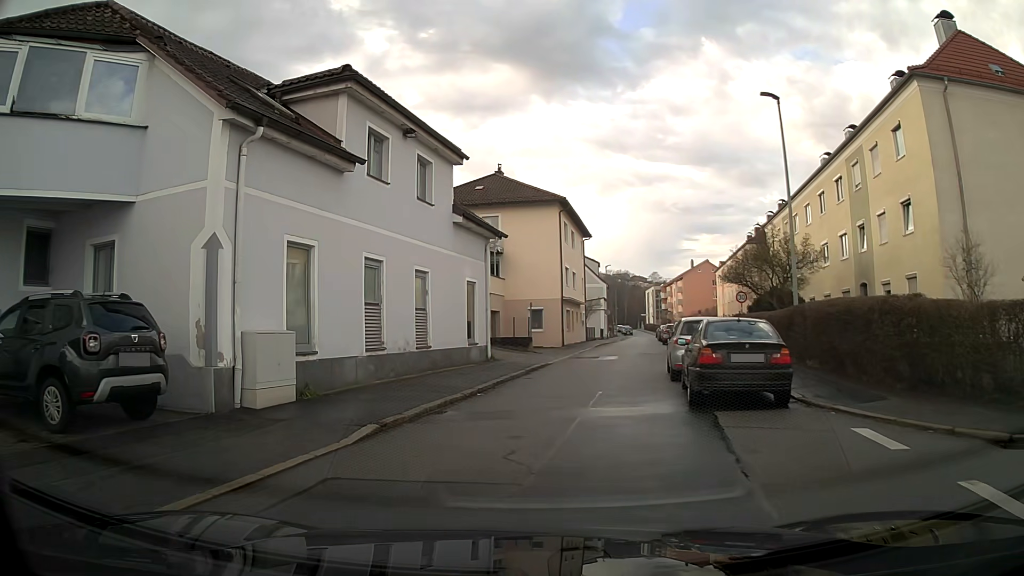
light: Day
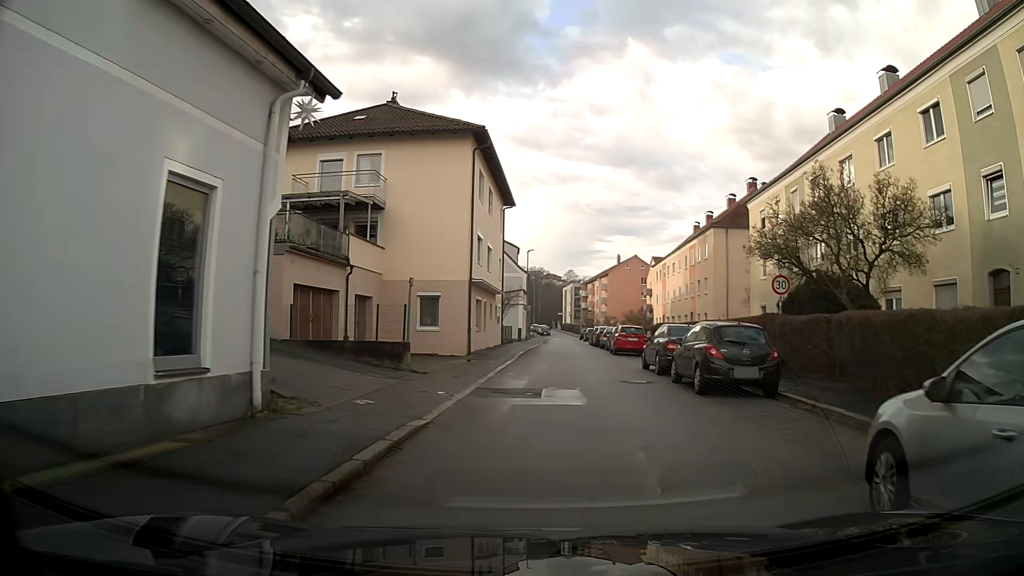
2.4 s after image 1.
(+0.7, +14.5) m; +8°
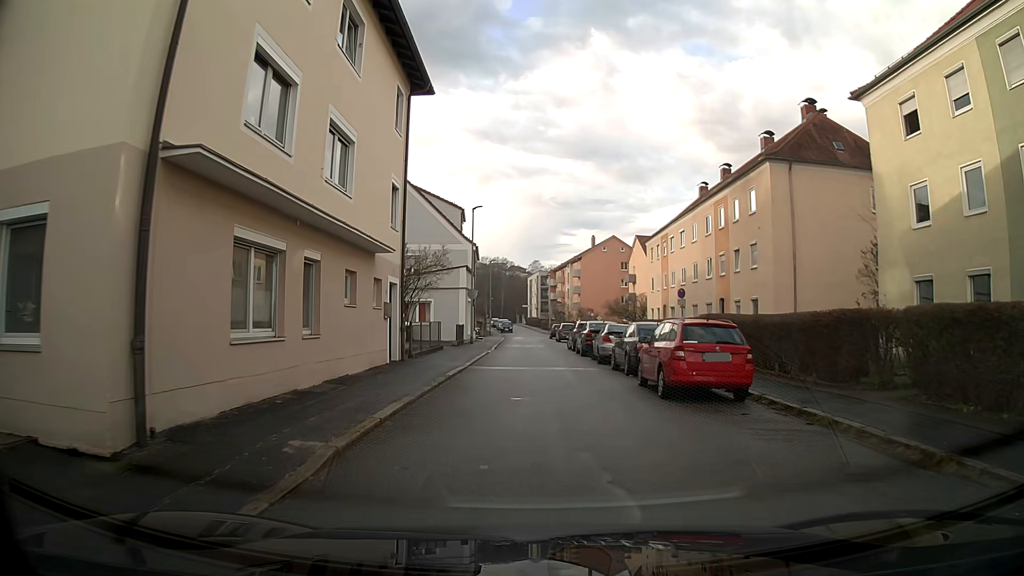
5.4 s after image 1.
(+0.7, +20.7) m; +2°
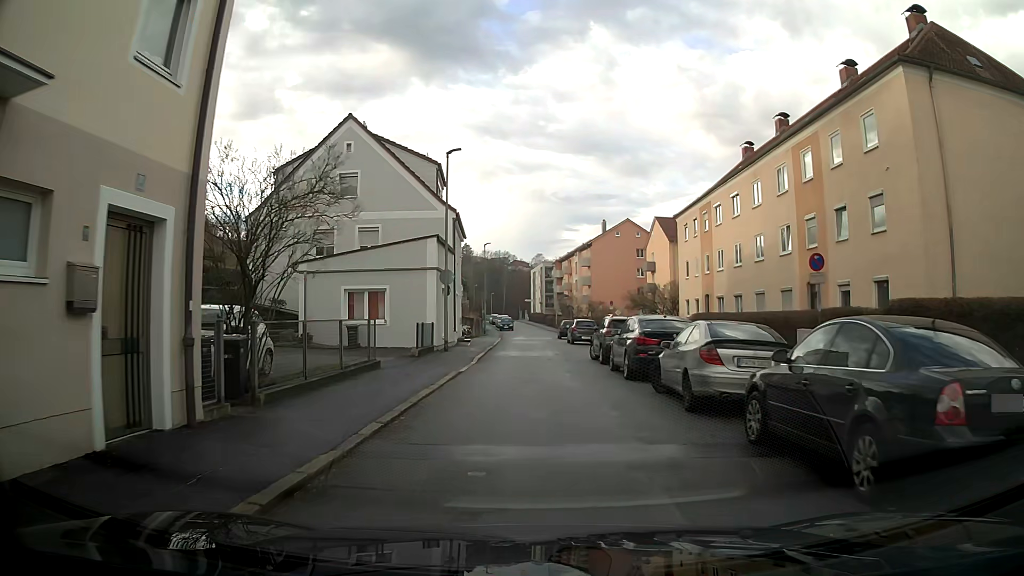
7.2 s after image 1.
(-0.1, +13.1) m; -1°
